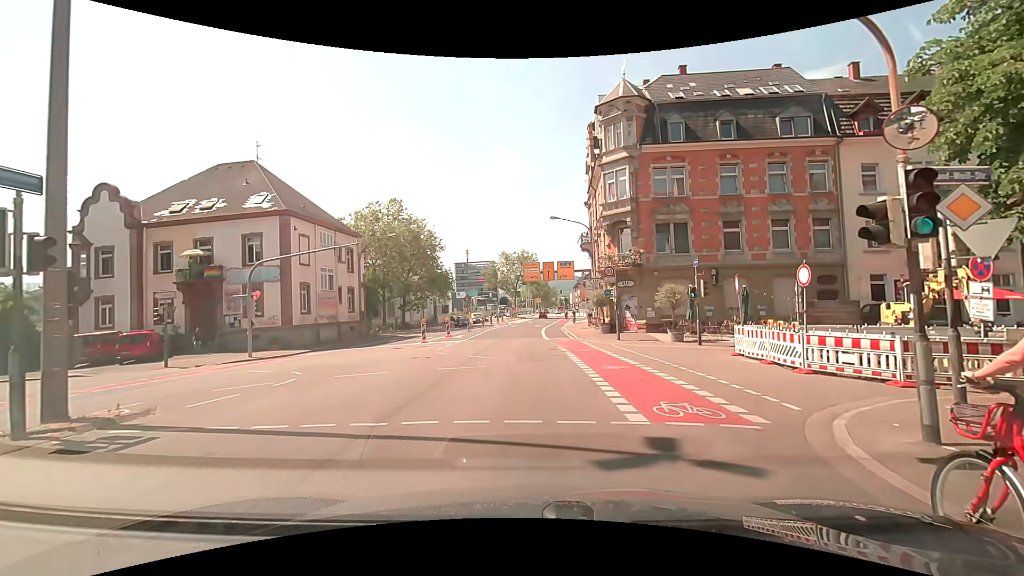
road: secondary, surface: asphalt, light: Day
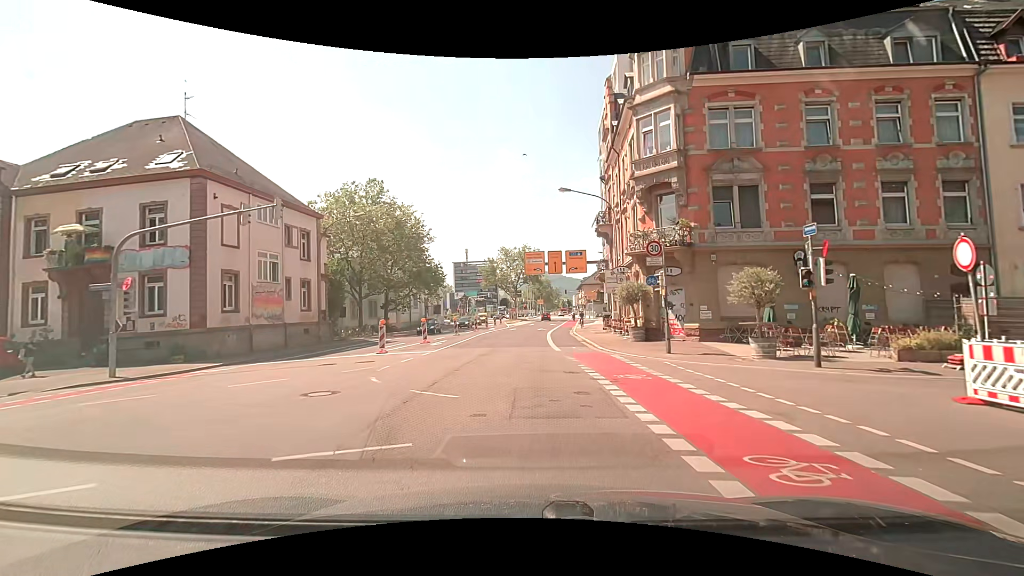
(0.0, +10.2) m; -1°
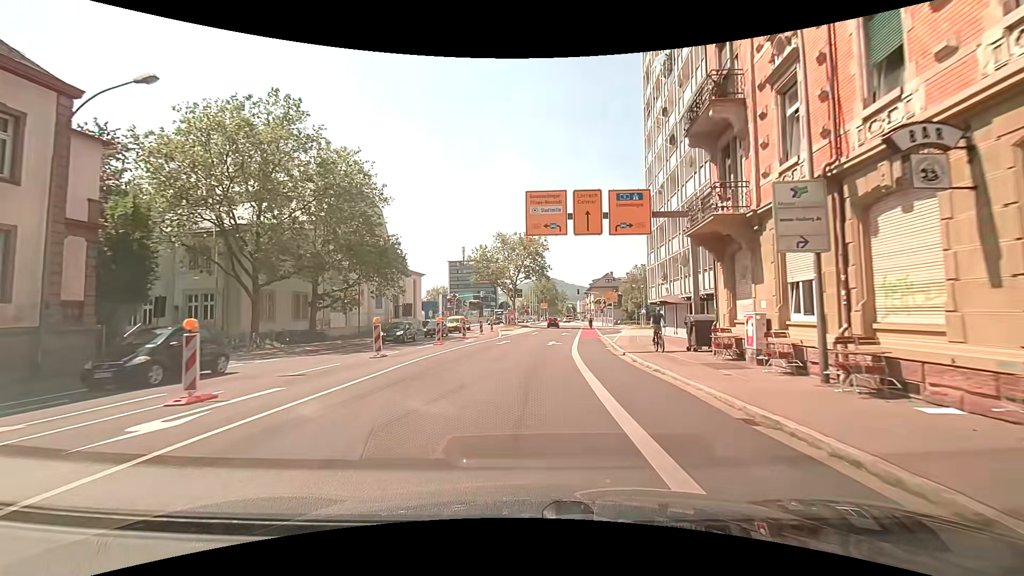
(+0.1, +22.2) m; 0°
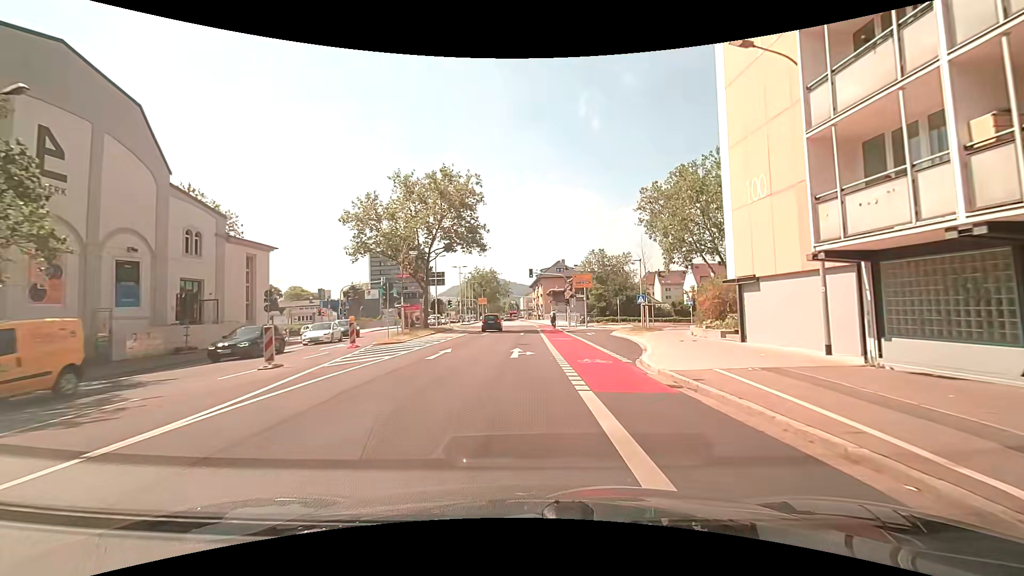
(+1.5, +30.1) m; +8°
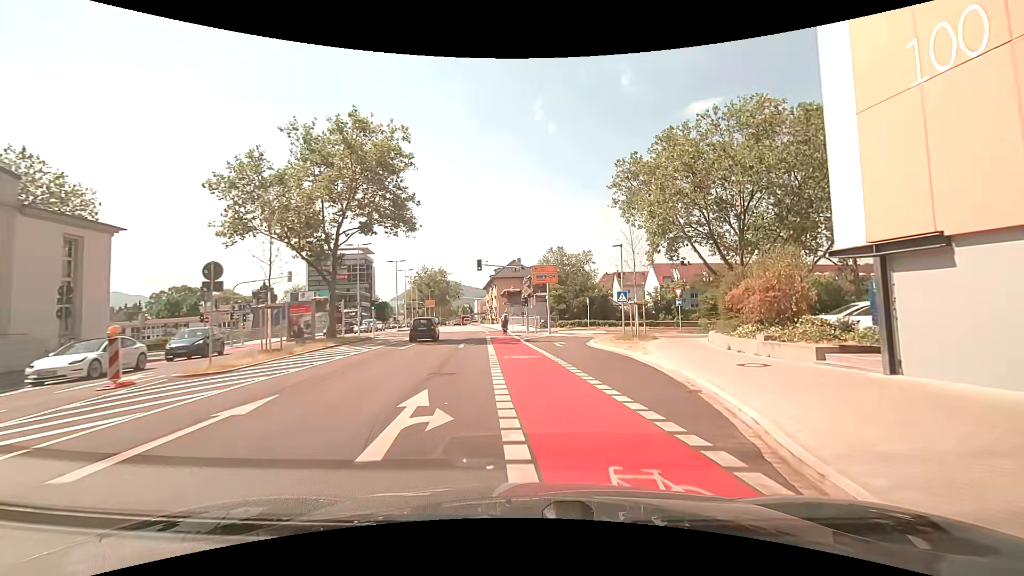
(+0.2, +11.3) m; +4°
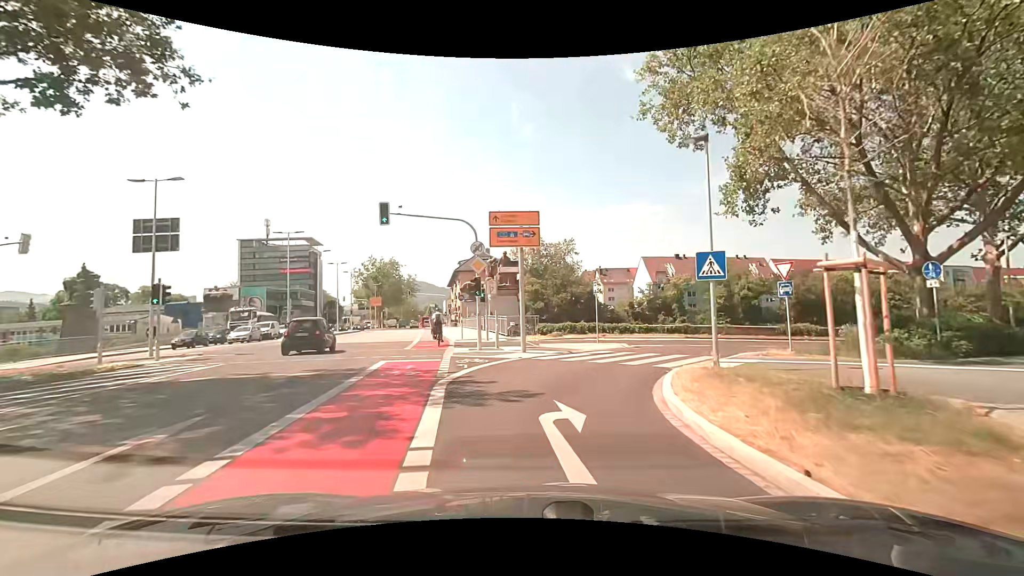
(+0.9, +20.5) m; +3°
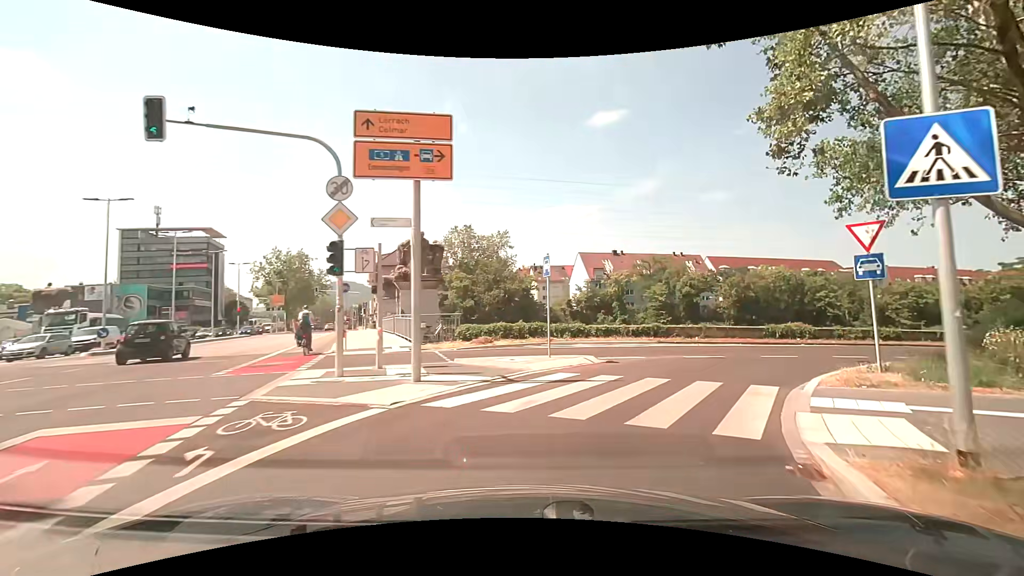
(+0.5, +9.2) m; +8°
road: secondary_link
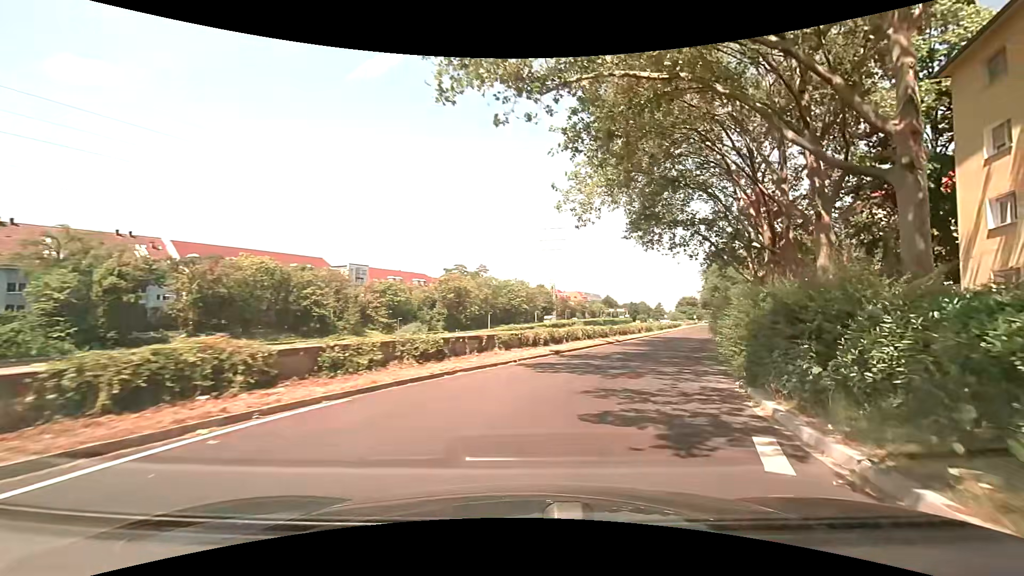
(+9.6, +20.2) m; +52°
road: trunk_link
(+1, +10) (+4, +19) (+8, +29) (+11, +38) (+14, +48) (+18, +57) (+22, +66) (+25, +76) (+29, +85) (+32, +94) m
